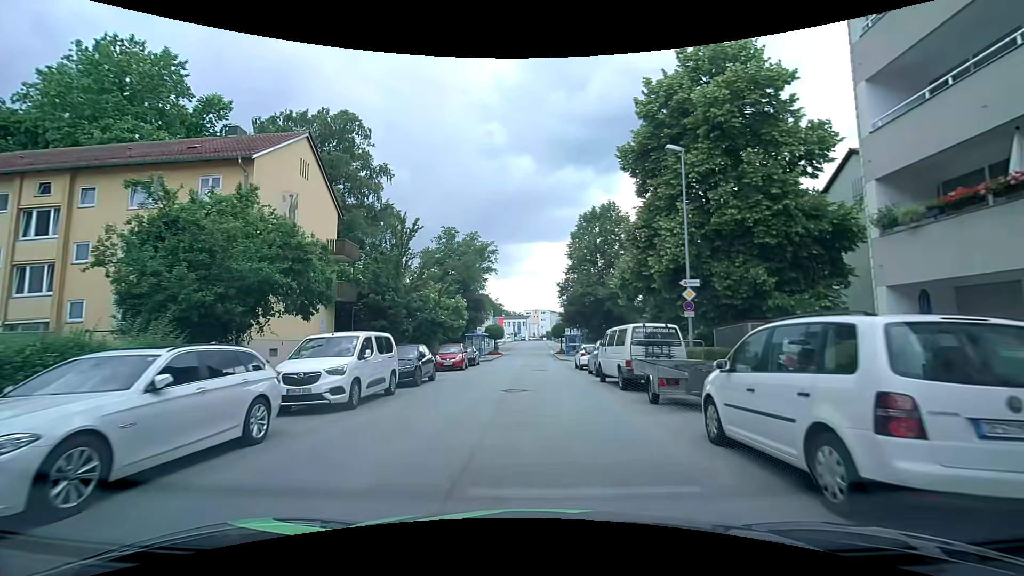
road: tertiary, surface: asphalt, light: Day
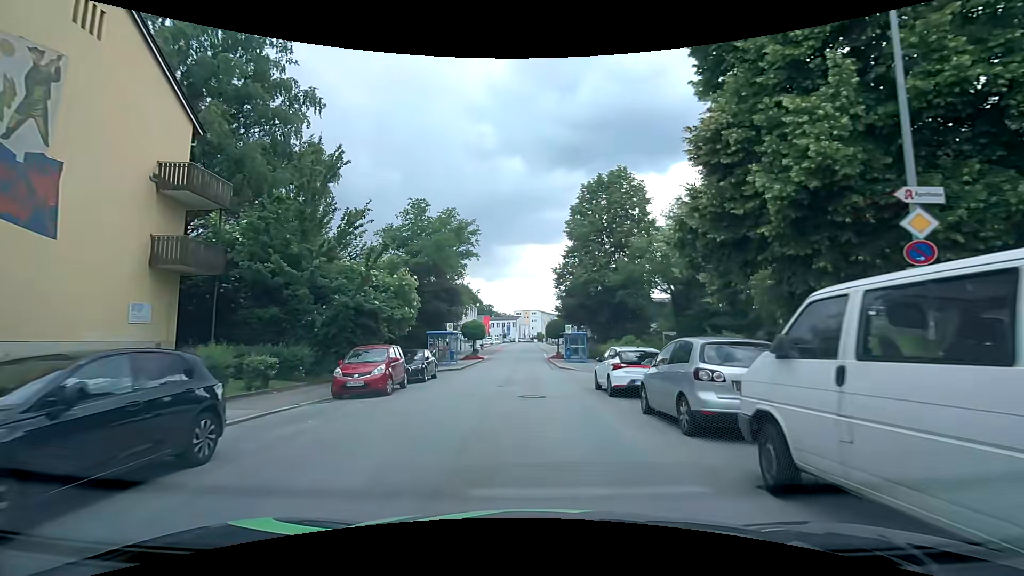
(+0.1, +13.4) m; +1°
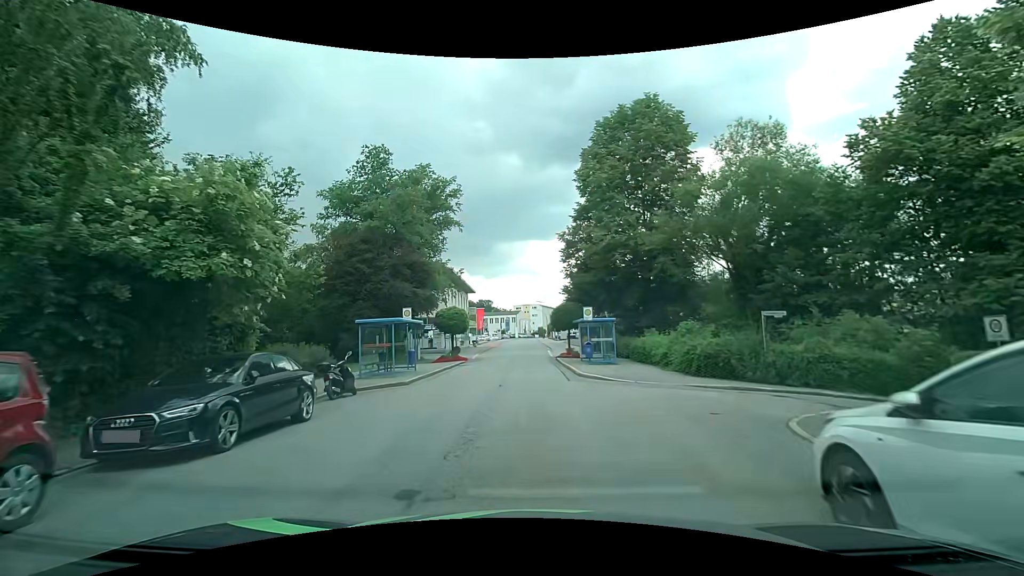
(+0.1, +13.5) m; -1°
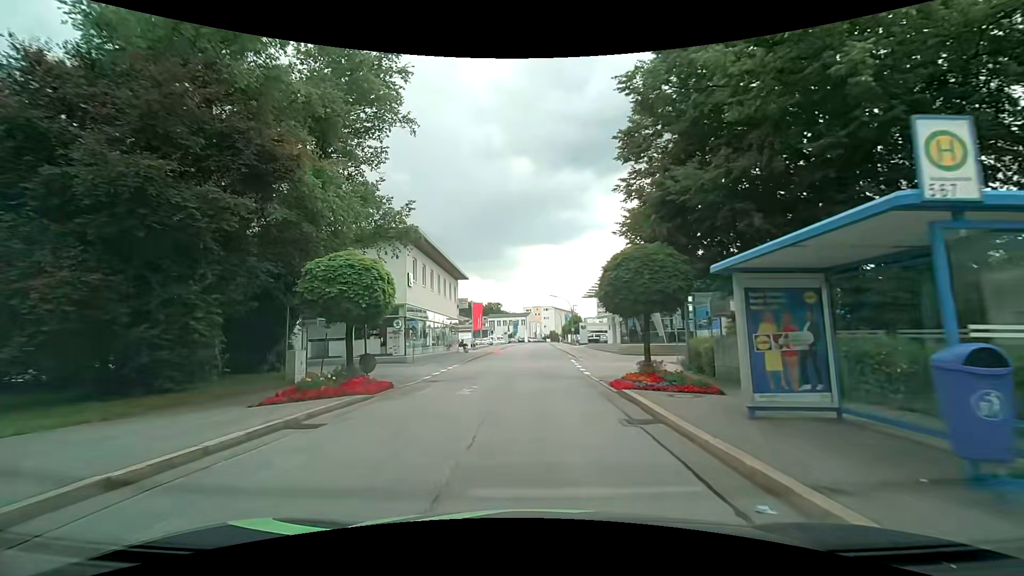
(+0.1, +21.8) m; 0°
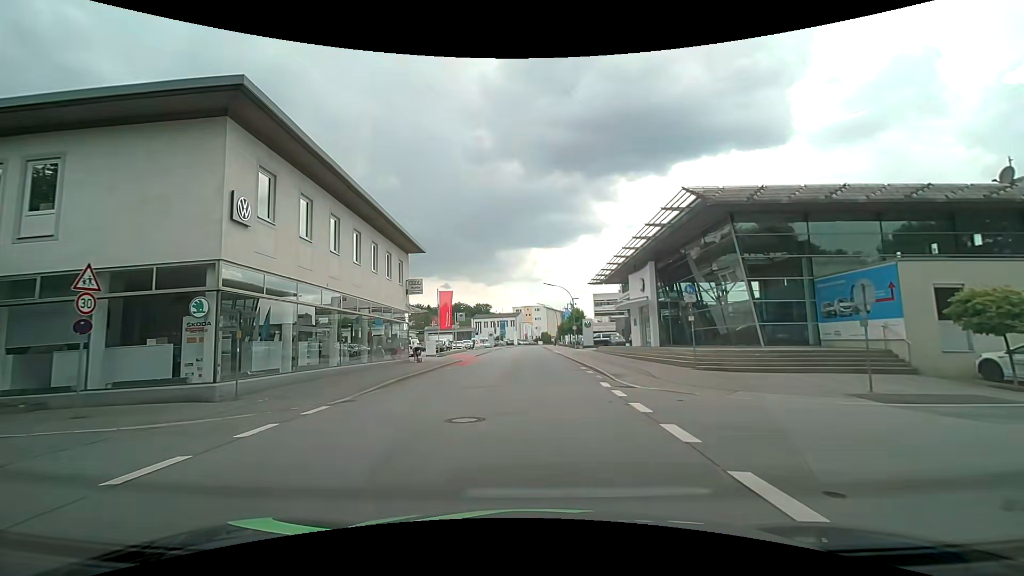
(+0.1, +20.1) m; +1°
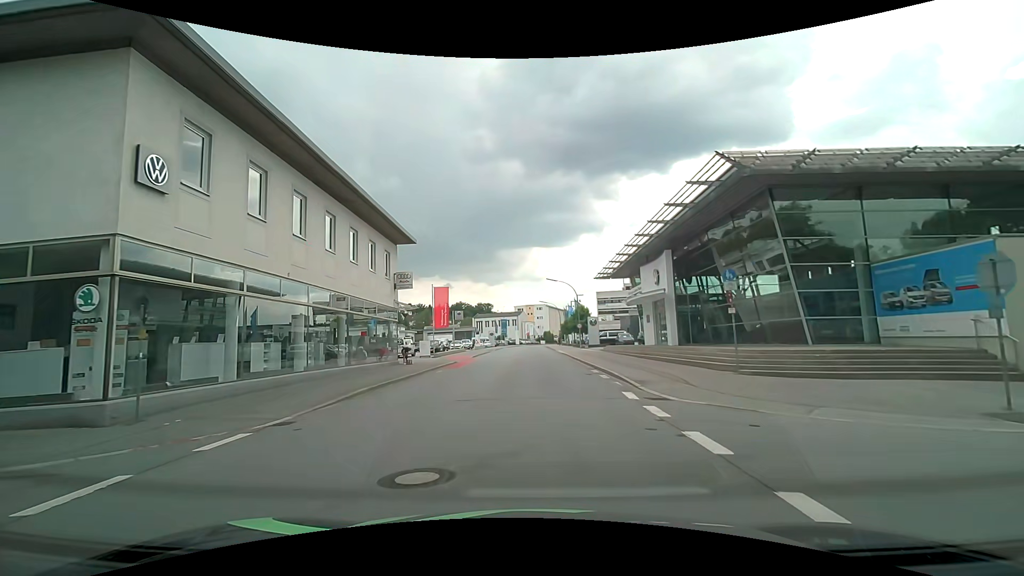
(0.0, +3.9) m; -1°
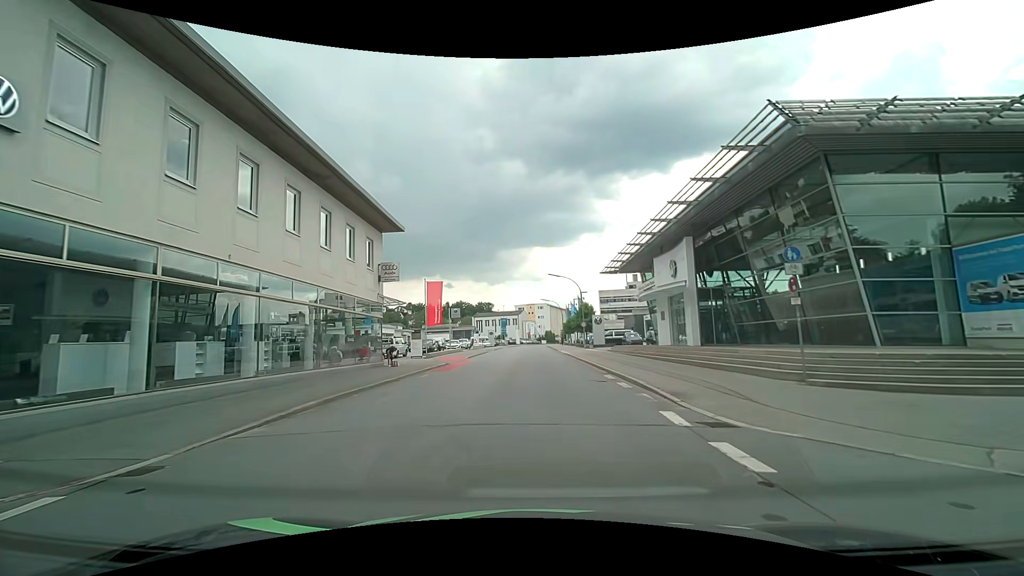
(0.0, +3.9) m; 0°
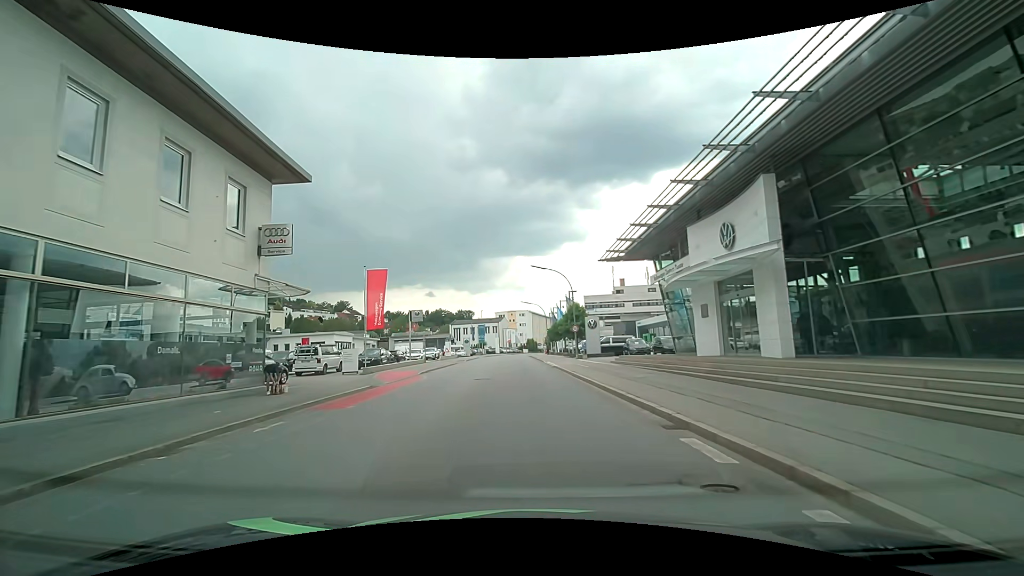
(+0.3, +11.7) m; +2°
(0, +10) (0, +20) (0, +30) (-1, +40) (-1, +50) (-2, +60) (-2, +70) (-2, +80) (-2, +90) (-2, +100) m
